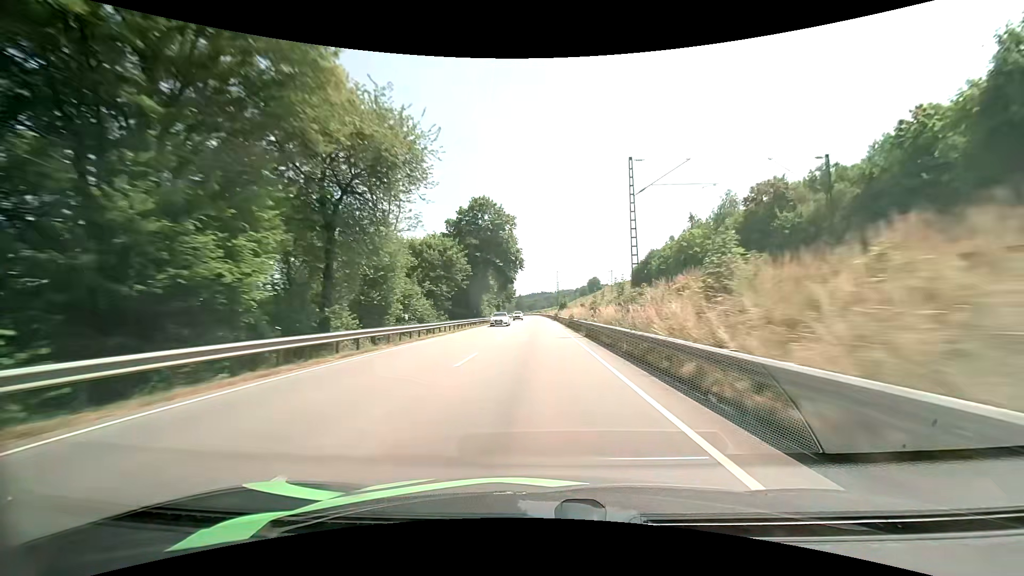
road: primary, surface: asphalt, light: Day
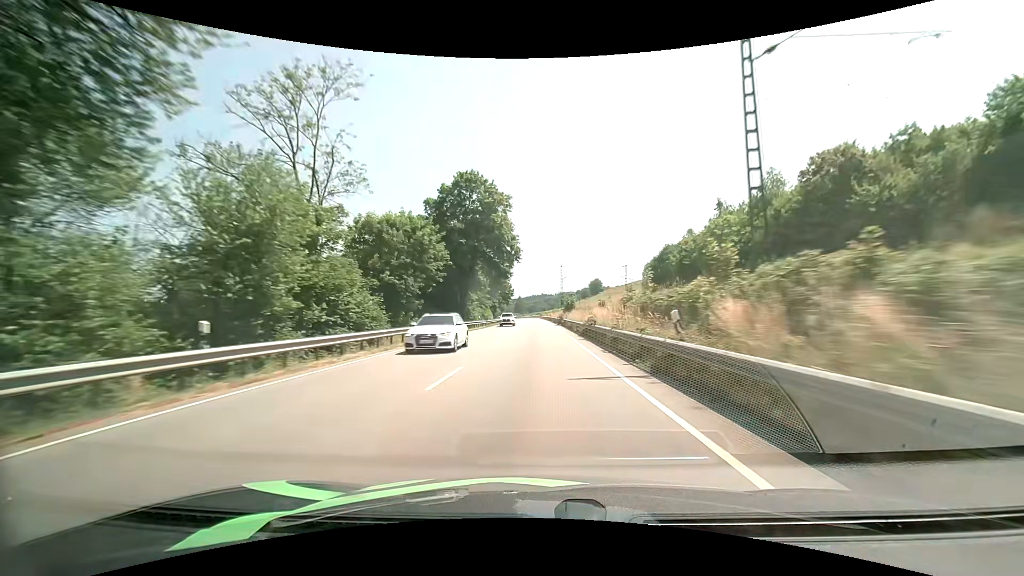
(-0.1, +15.8) m; 0°
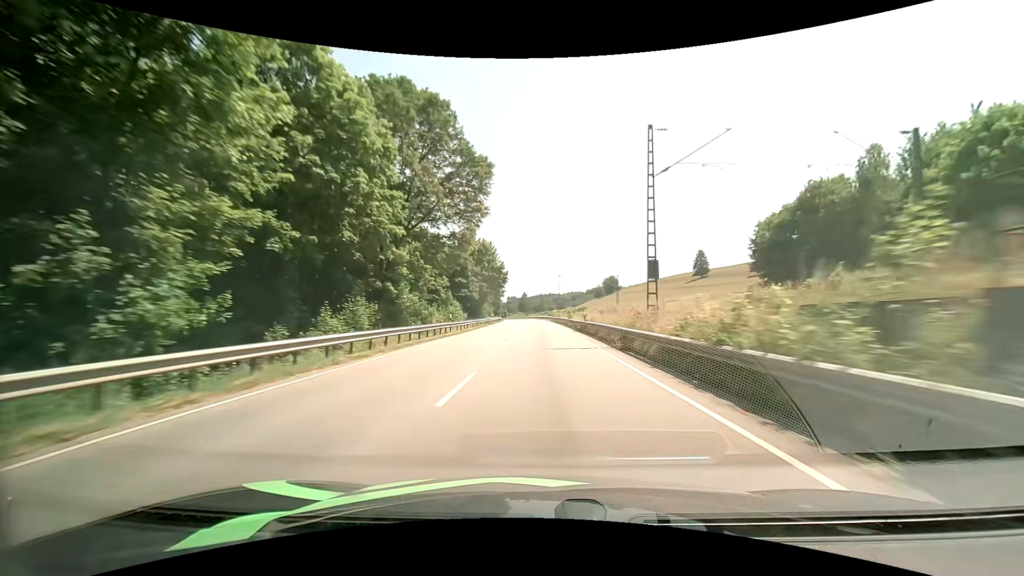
(-0.6, +62.9) m; -1°
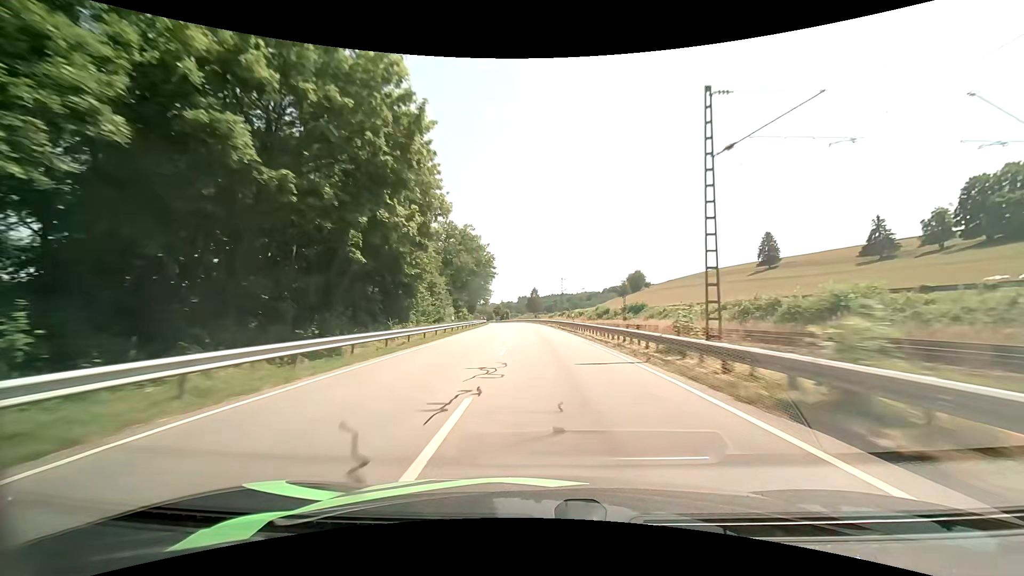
(-1.2, +76.9) m; -1°
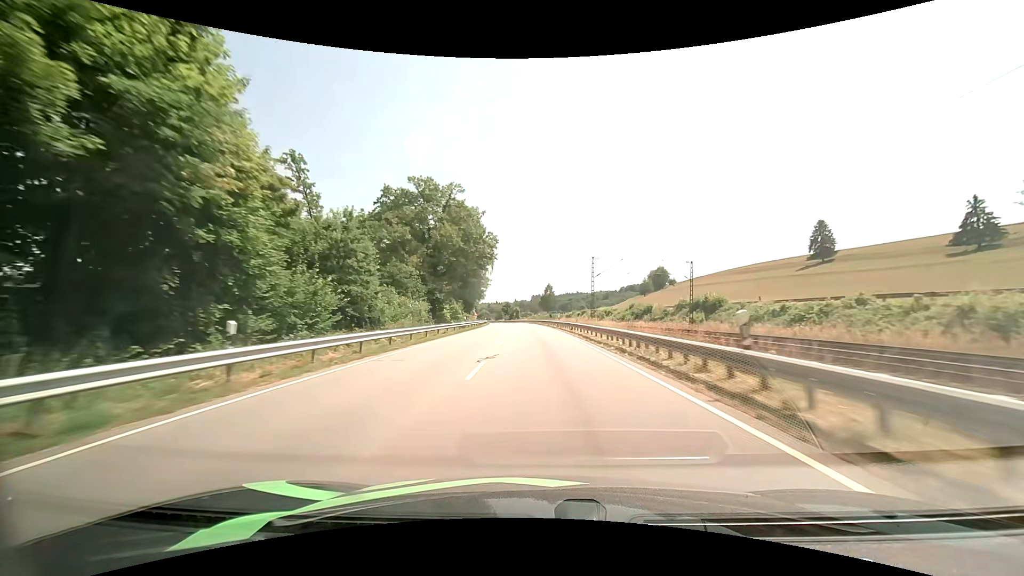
(-0.4, +30.4) m; -2°
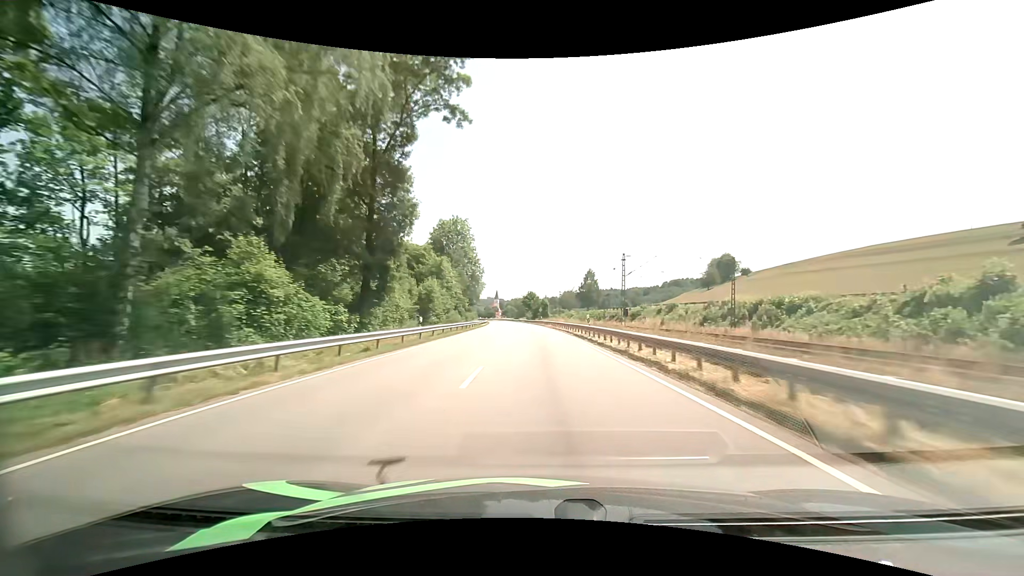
(-2.5, +74.6) m; -4°
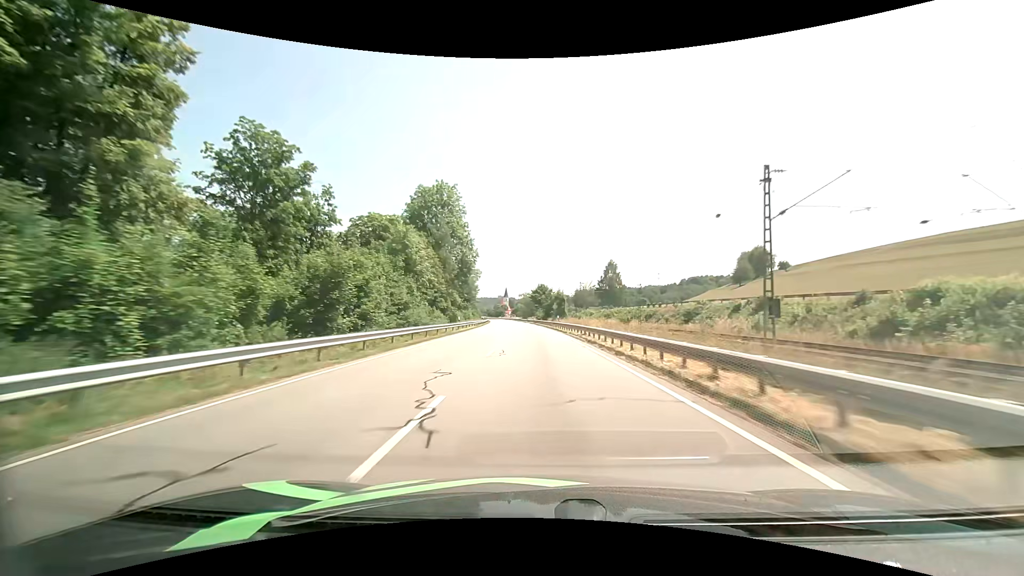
(-0.3, +29.4) m; -1°
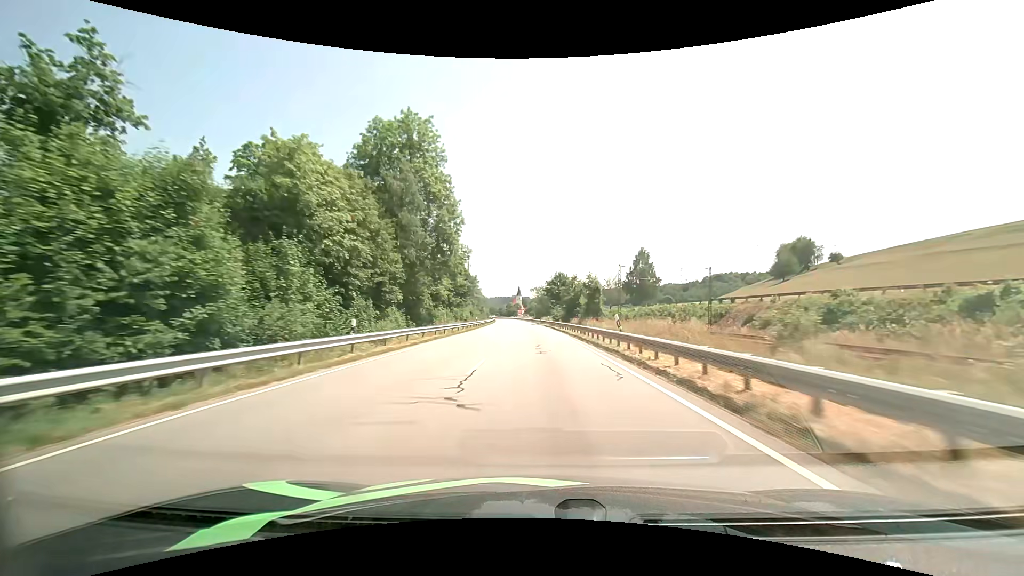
(-0.5, +29.6) m; -2°
(0, +10) (0, +20) (0, +30) (-1, +40) (-1, +50) (-2, +60) (-2, +70) (-3, +80) (-3, +90) (-4, +100) m
